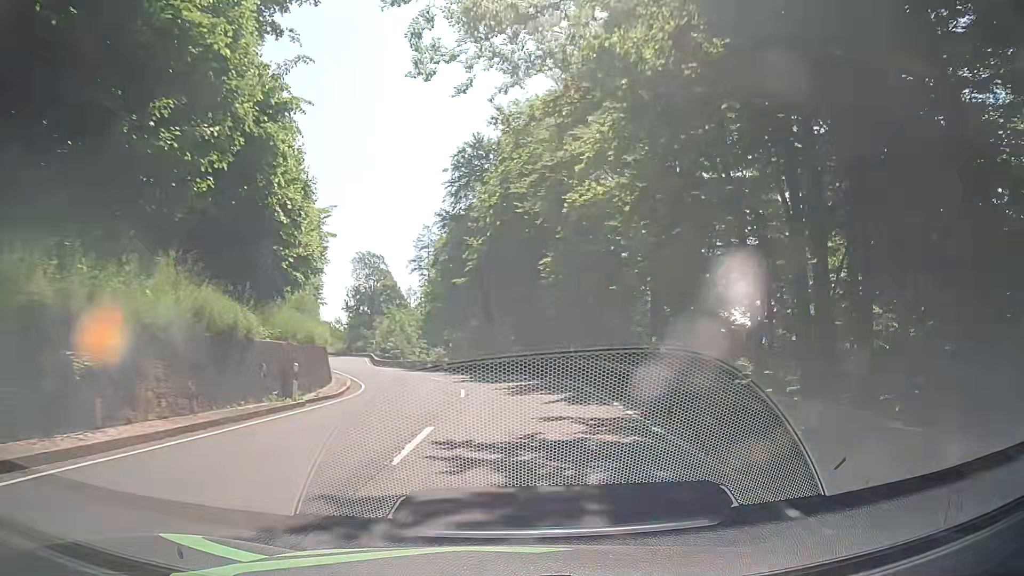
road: primary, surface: asphalt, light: Day
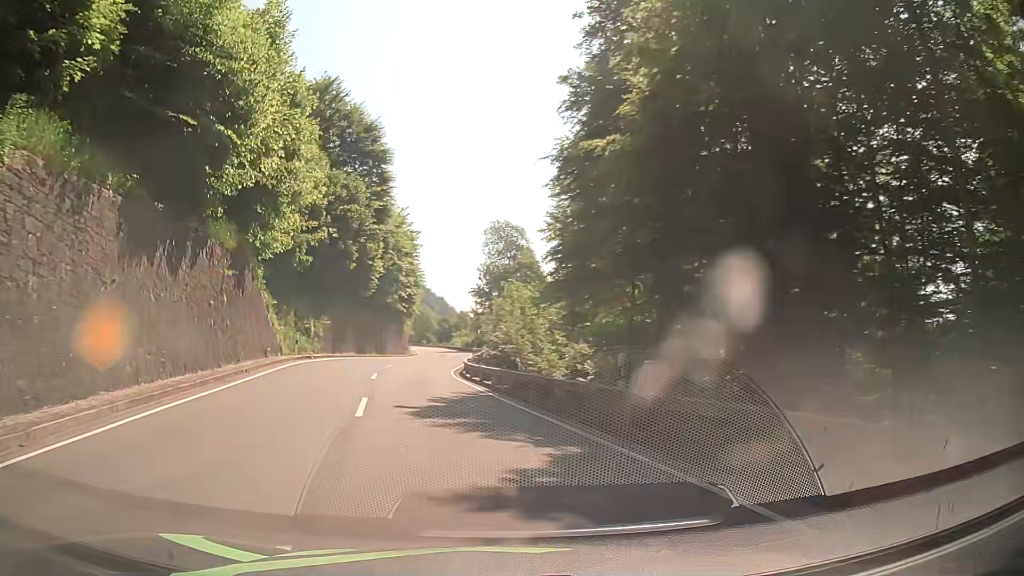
(-0.8, +31.7) m; -10°
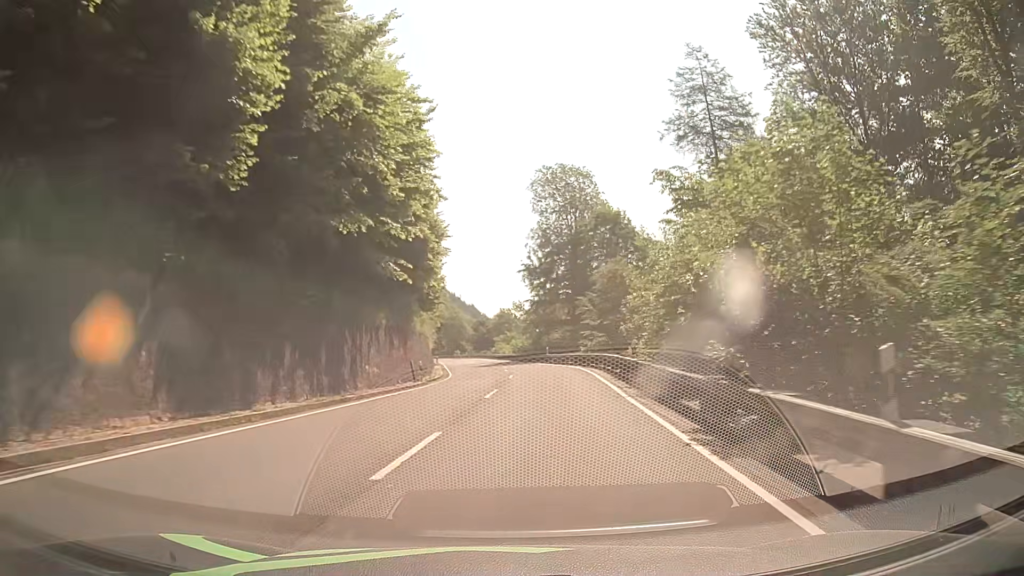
(-6.3, +41.2) m; -6°
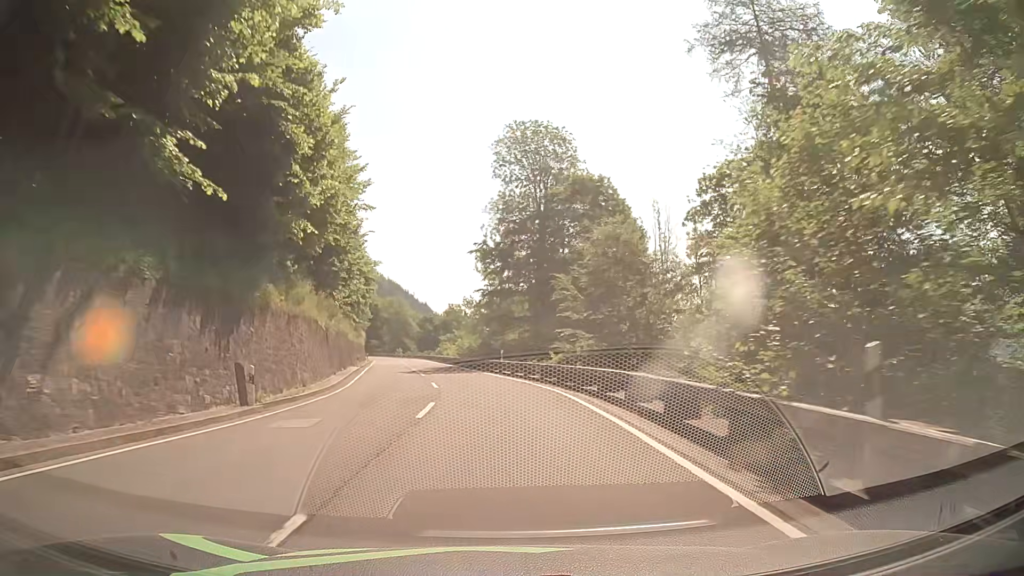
(+0.9, +17.5) m; +5°
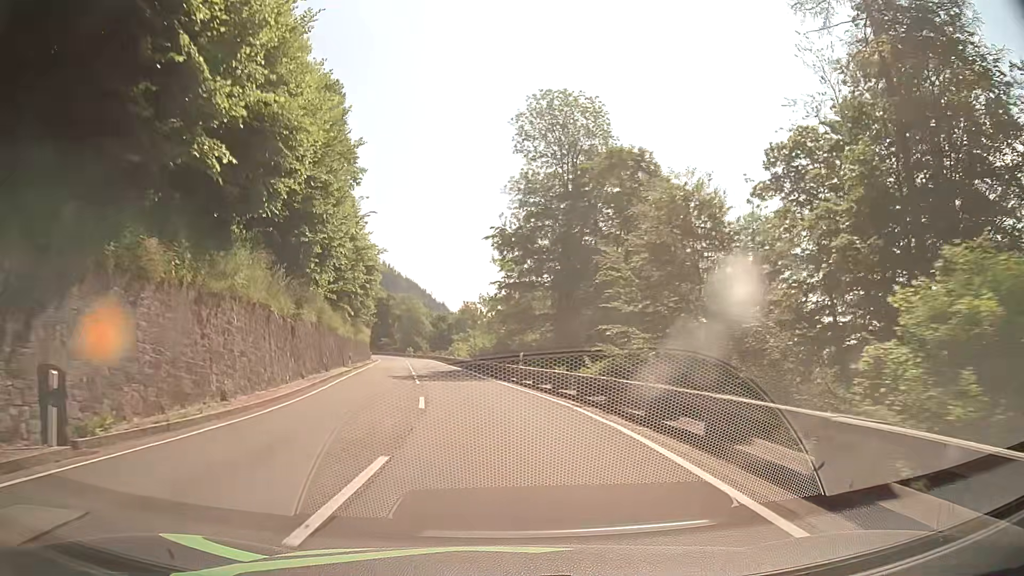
(-0.1, +9.0) m; -2°
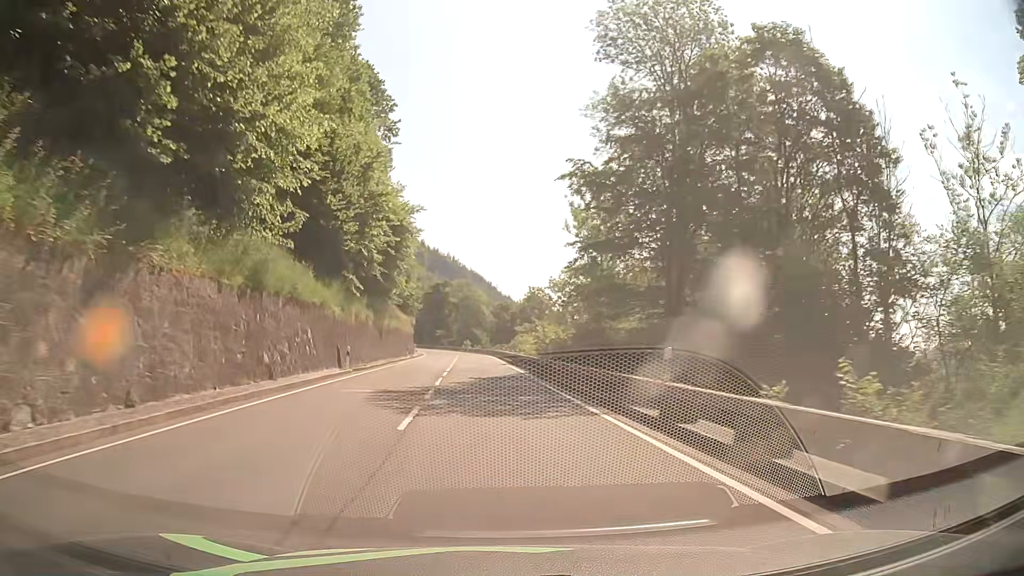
(-0.5, +18.4) m; -4°
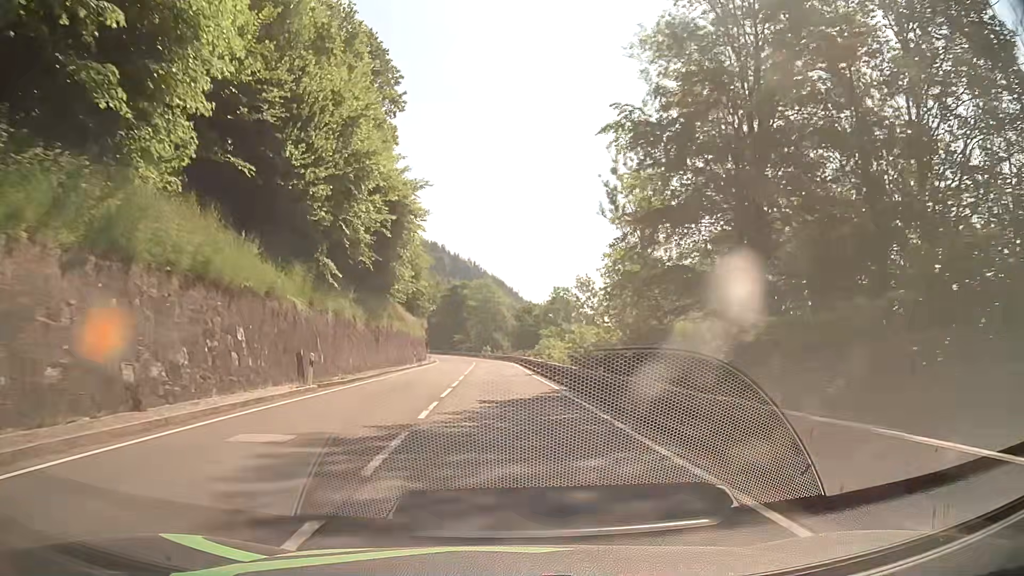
(-0.2, +9.4) m; -2°
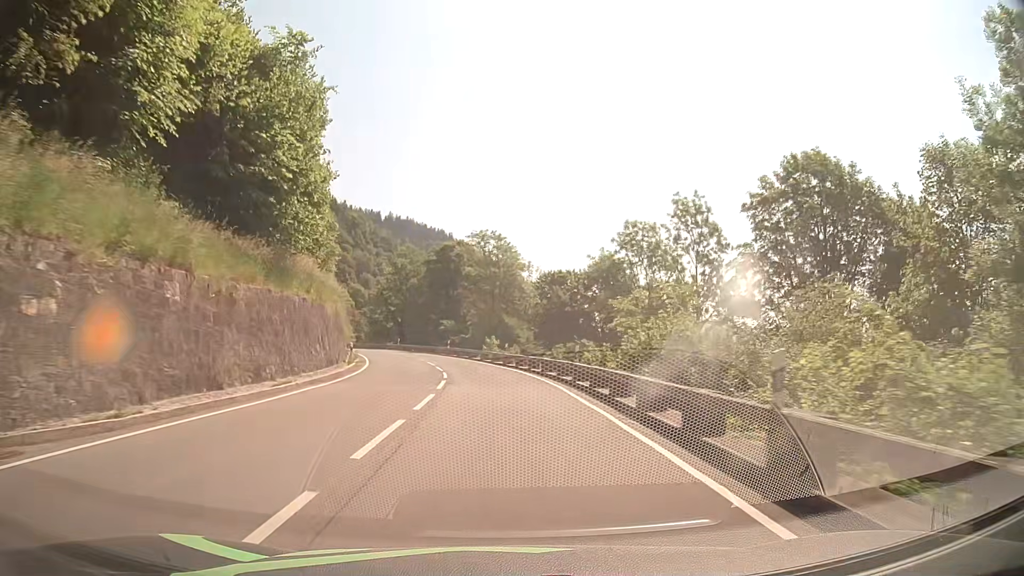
(-1.1, +47.3) m; -1°
(0, +10) (0, +20) (-1, +30) (-3, +40) (-5, +50) (-8, +59) (-12, +68) (-16, +77) (-21, +86) (-27, +94) m
